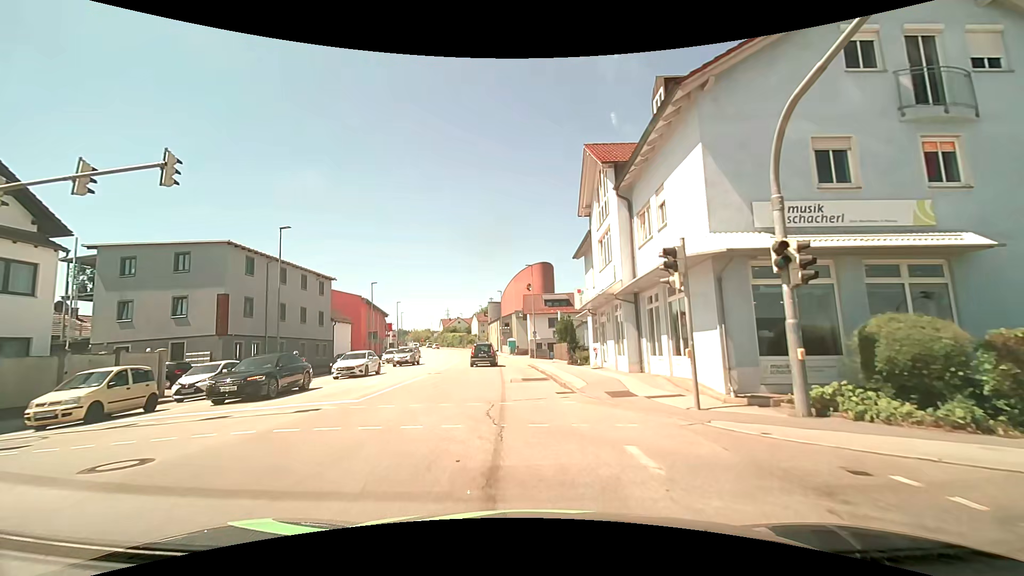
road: tertiary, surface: asphalt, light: Day
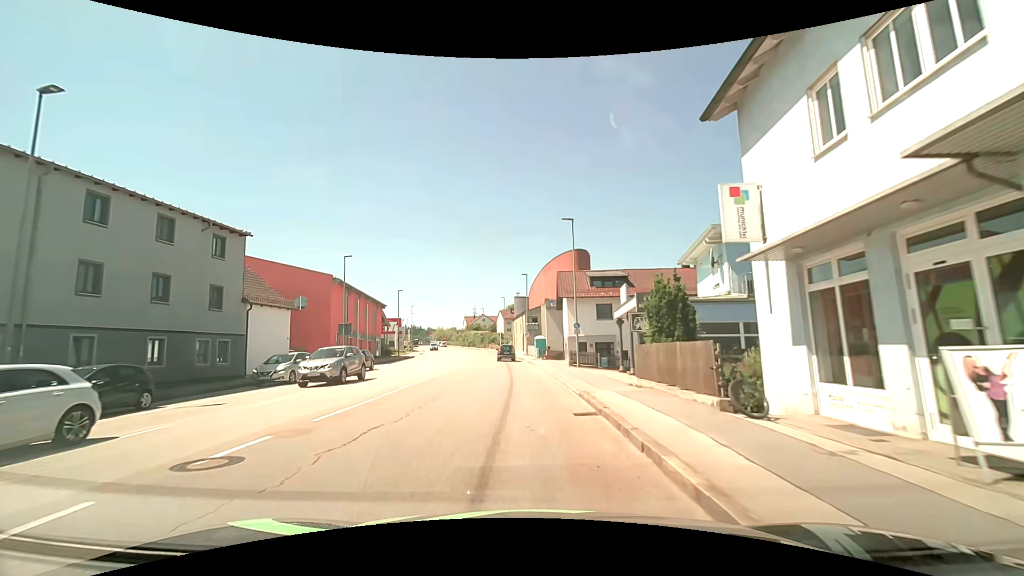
(-0.3, +20.1) m; -2°
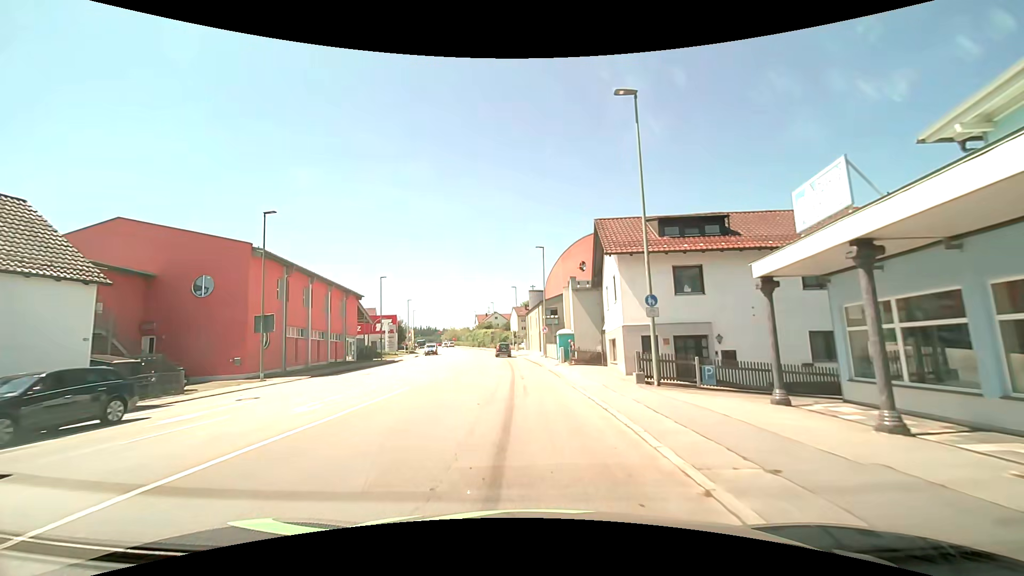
(-0.4, +17.1) m; -2°
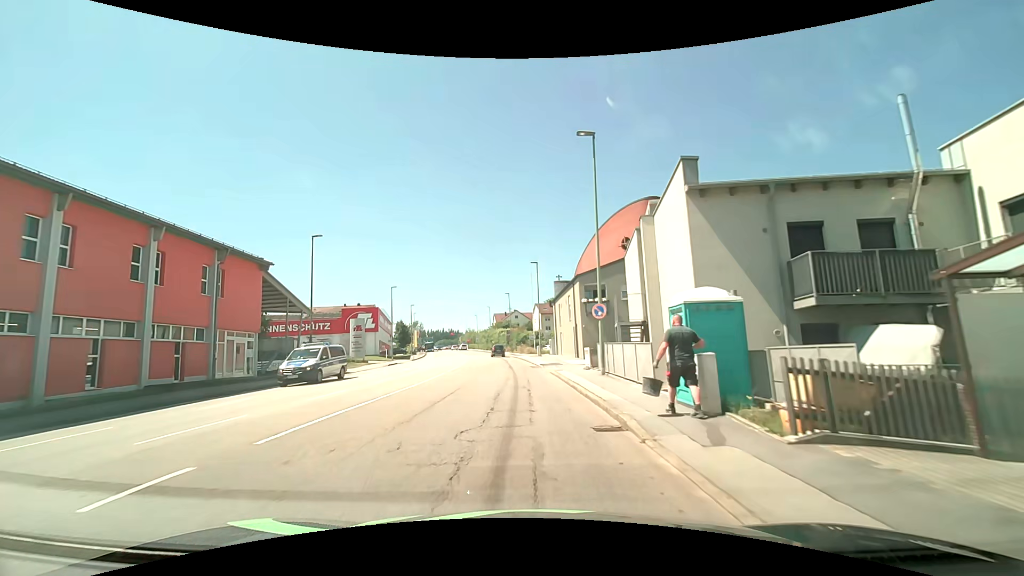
(-0.5, +25.5) m; -3°
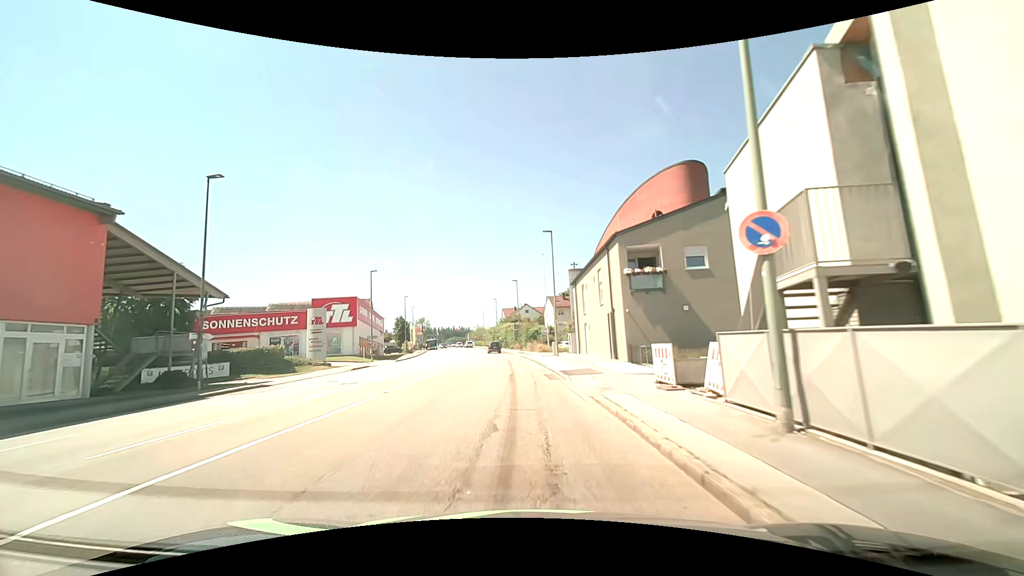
(-0.1, +13.6) m; -2°
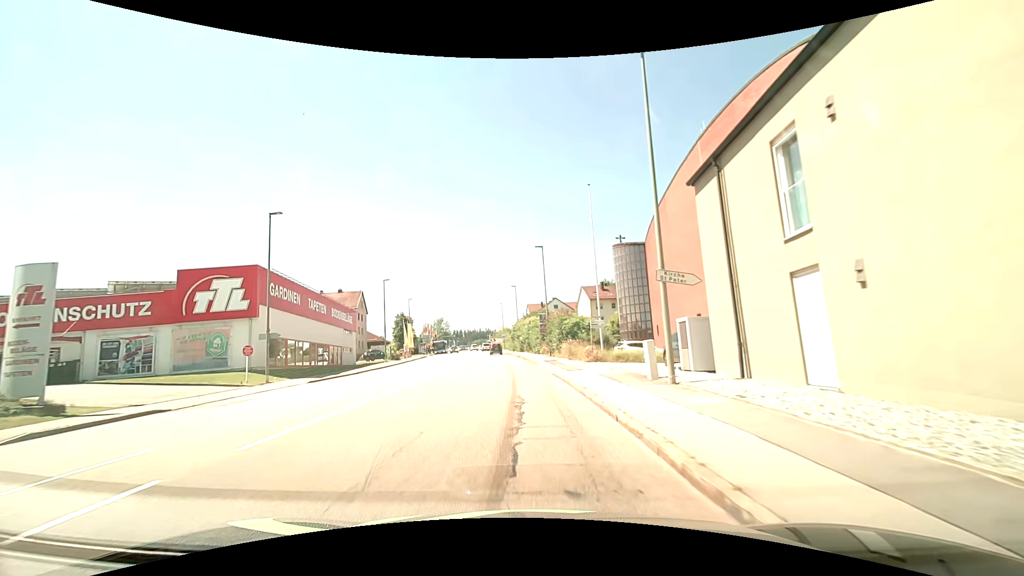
(-0.3, +27.0) m; -2°
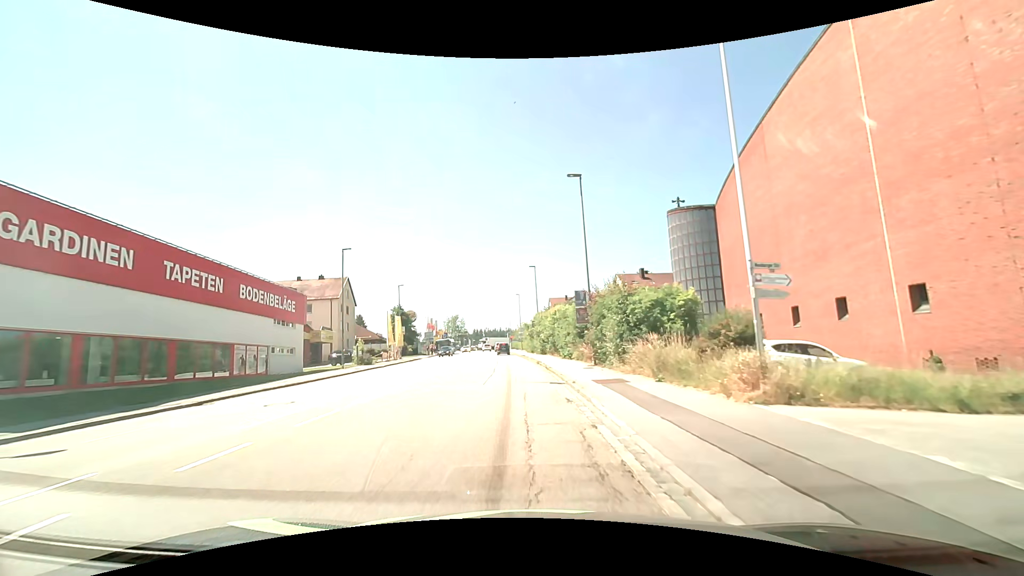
(-0.5, +20.1) m; -2°
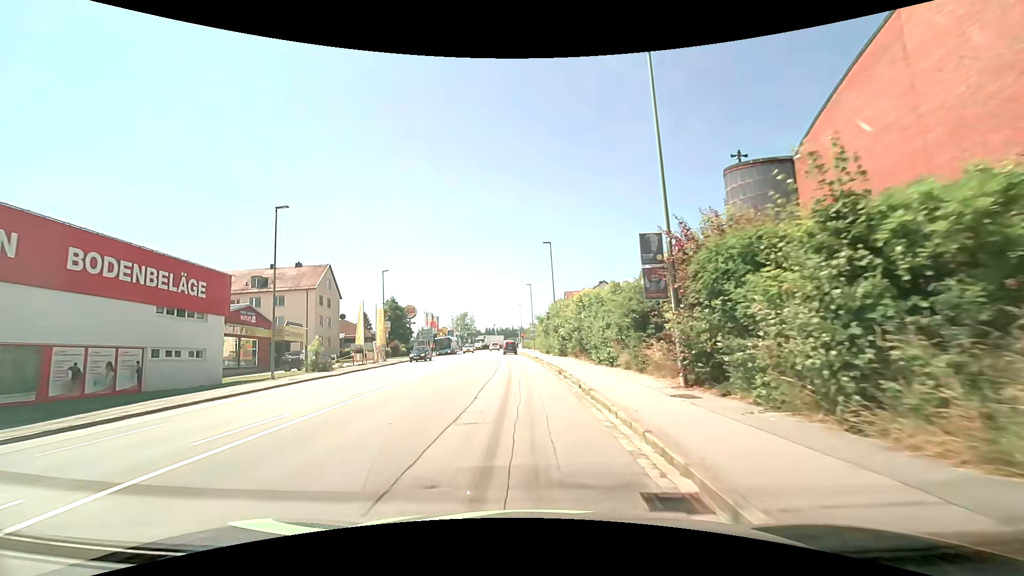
(-0.2, +13.3) m; -1°
(0, +10) (0, +20) (-1, +30) (-1, +40) (-2, +50) (-3, +60) (-3, +70) (-4, +80) (-4, +90) (-5, +100) m
